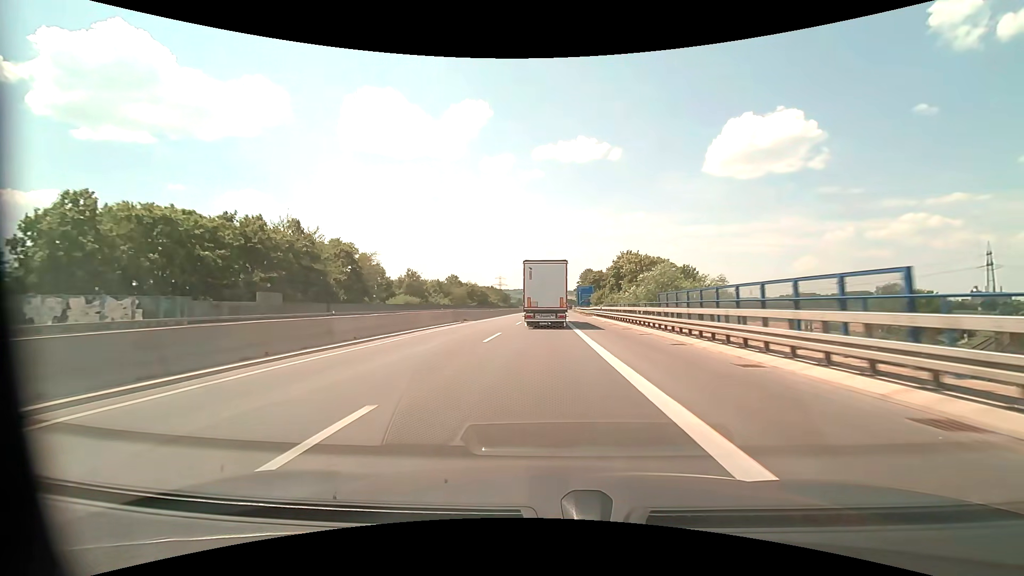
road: motorway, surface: asphalt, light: Day
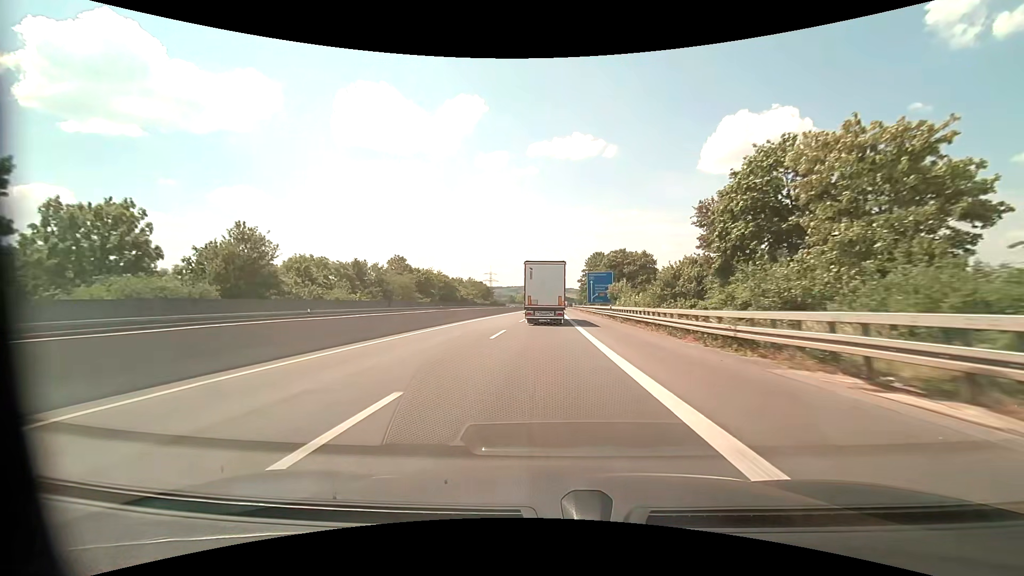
(+0.5, +53.4) m; +1°
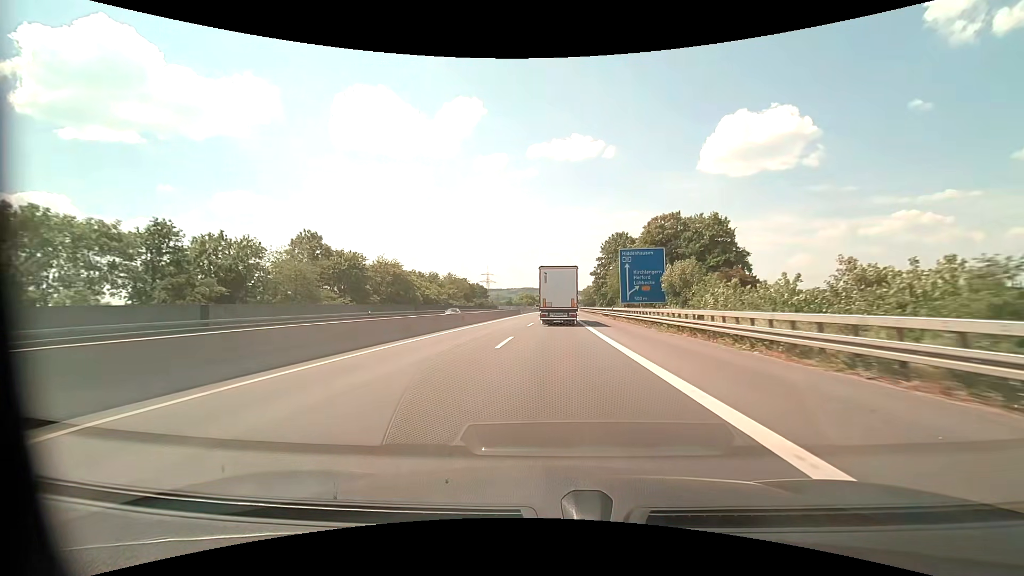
(-0.2, +39.8) m; 0°
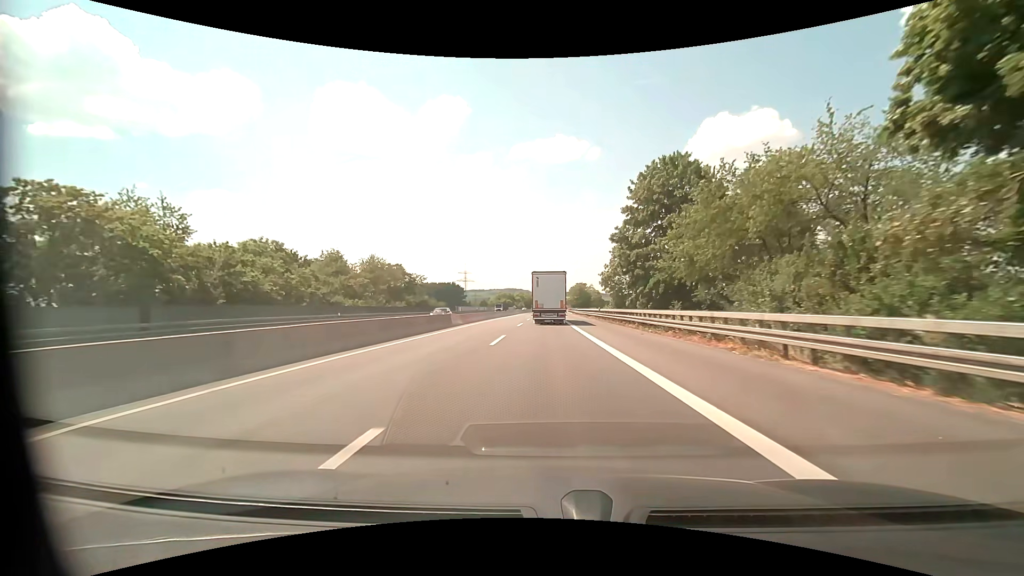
(+1.1, +52.4) m; +2°
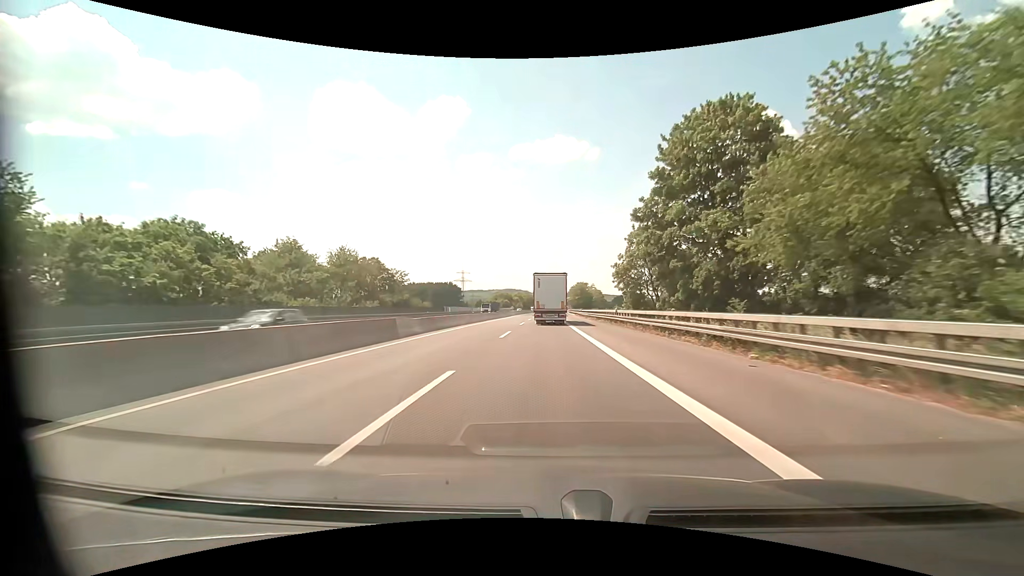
(0.0, +13.3) m; 0°
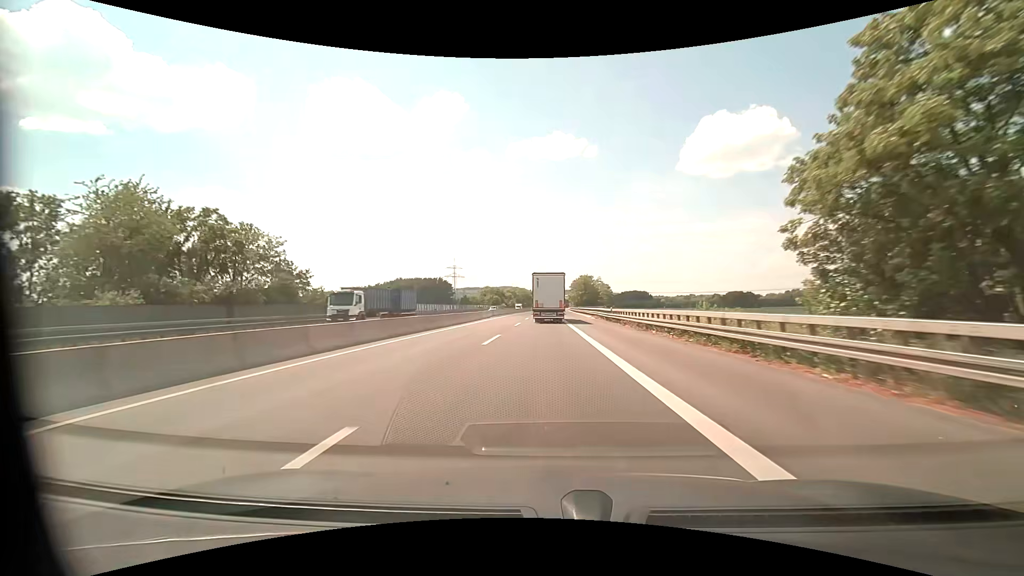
(+0.1, +41.3) m; 0°
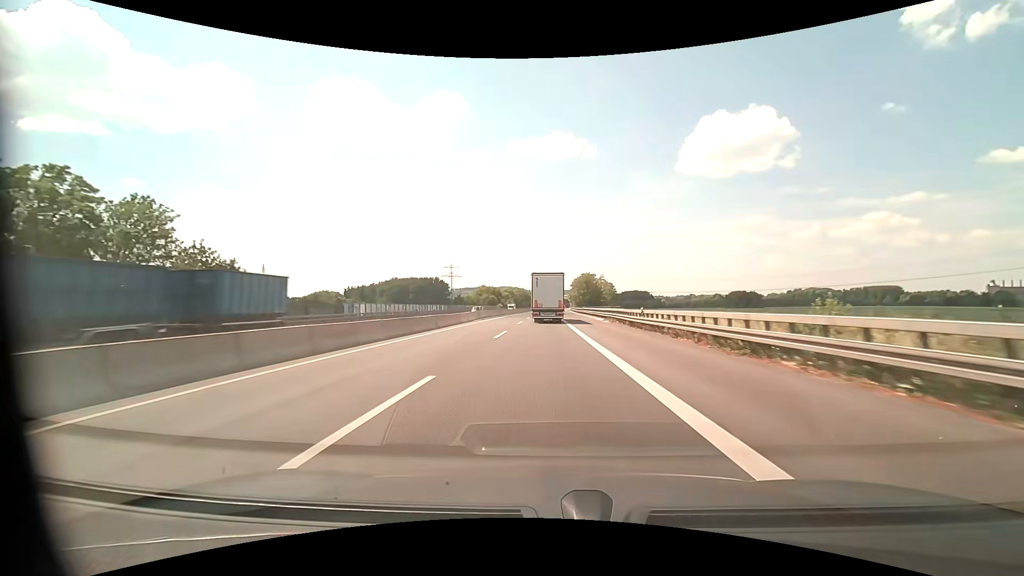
(0.0, +14.0) m; 0°
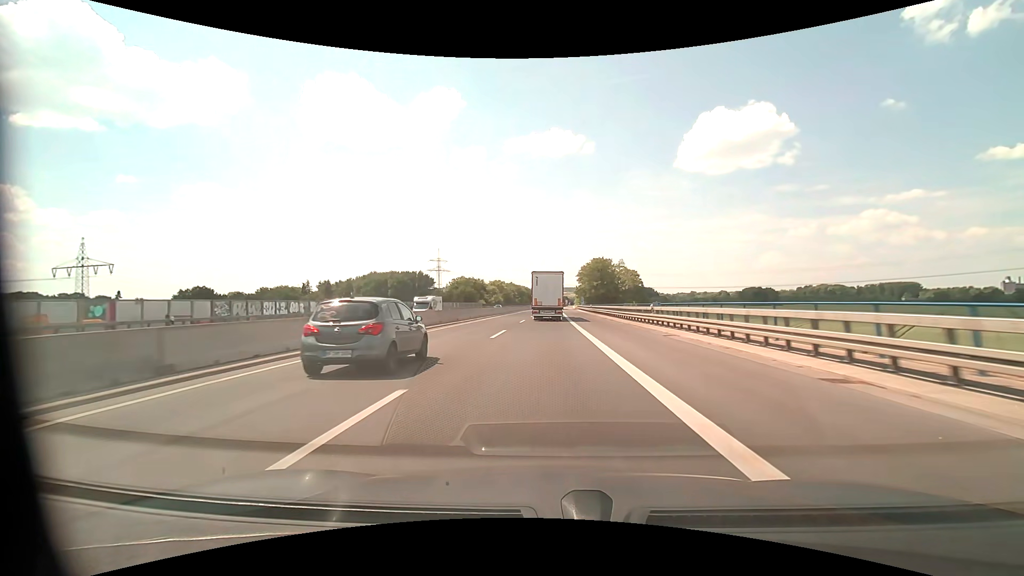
(+0.2, +56.2) m; 0°
(0, +10) (0, +20) (0, +30) (0, +40) (0, +50) (0, +60) (0, +70) (0, +80) (+1, +90) (+1, +100) m
